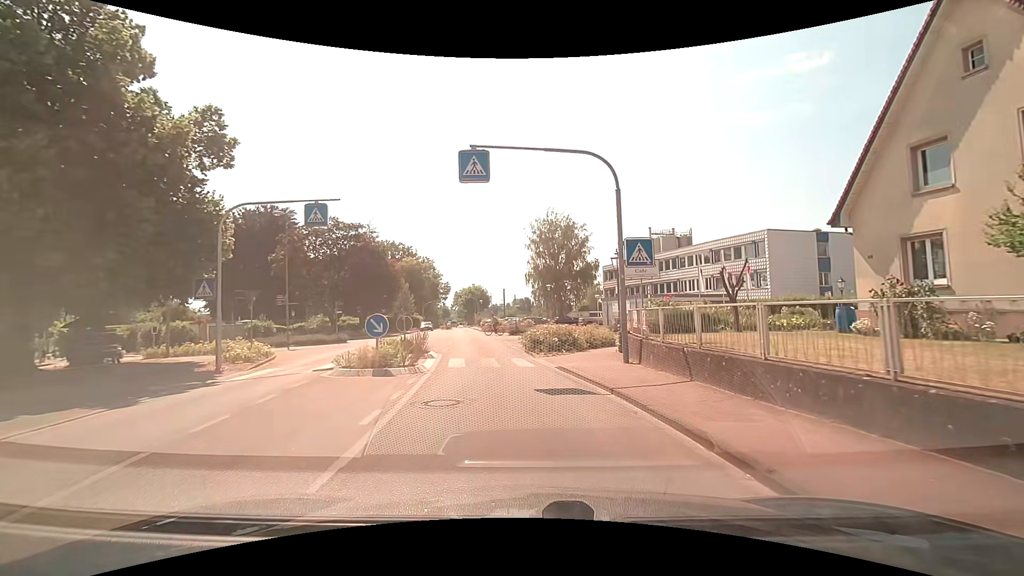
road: residential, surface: asphalt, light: Day
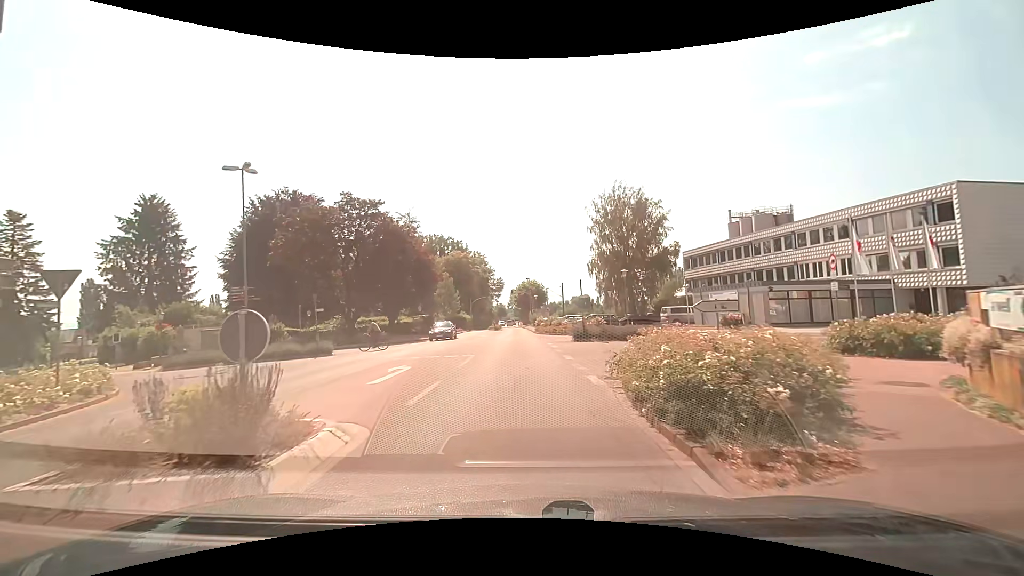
(-0.6, +13.8) m; -7°
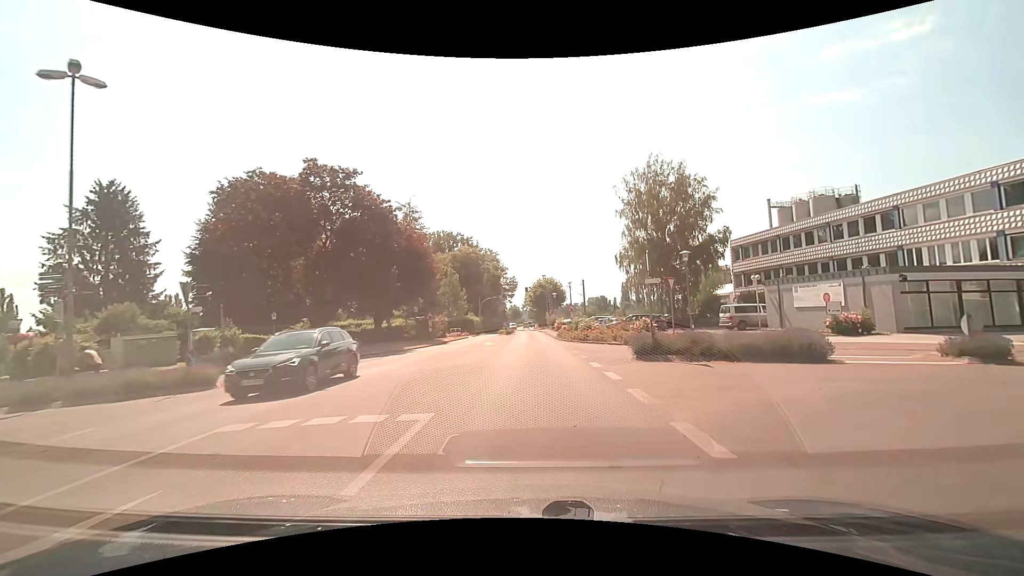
(-0.3, +11.4) m; -2°
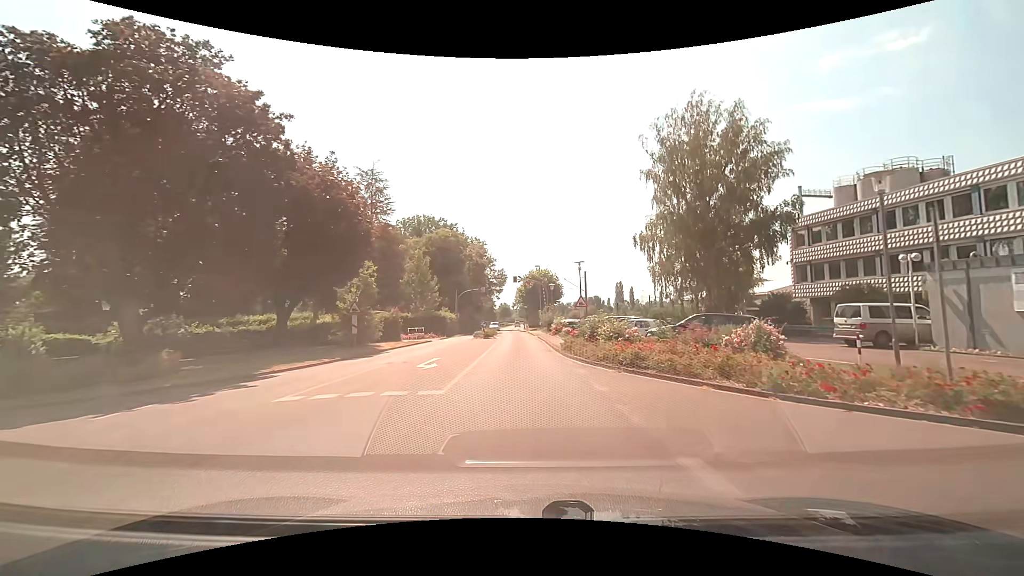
(+0.3, +16.4) m; +1°
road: secondary
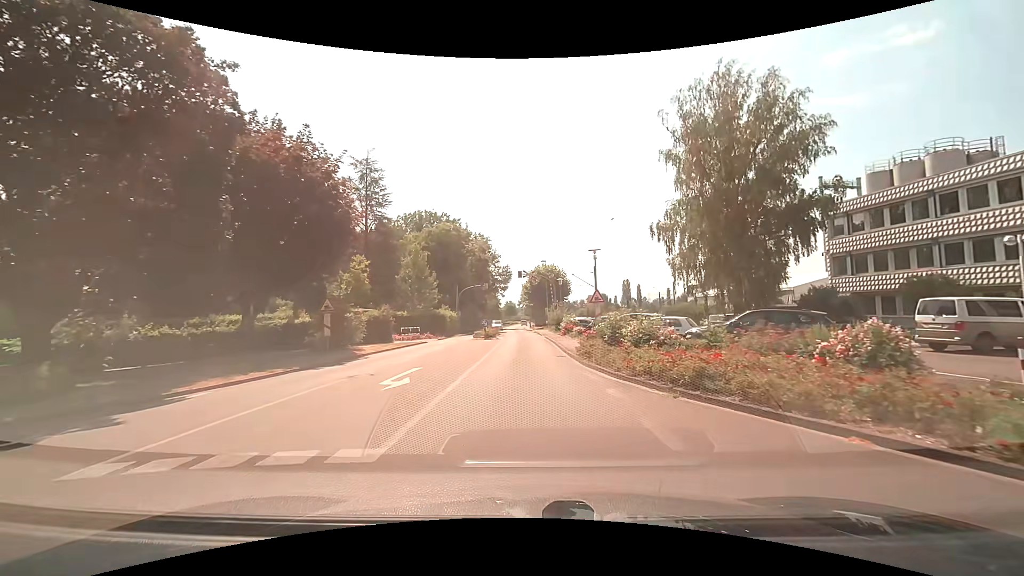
(0.0, +4.5) m; -1°
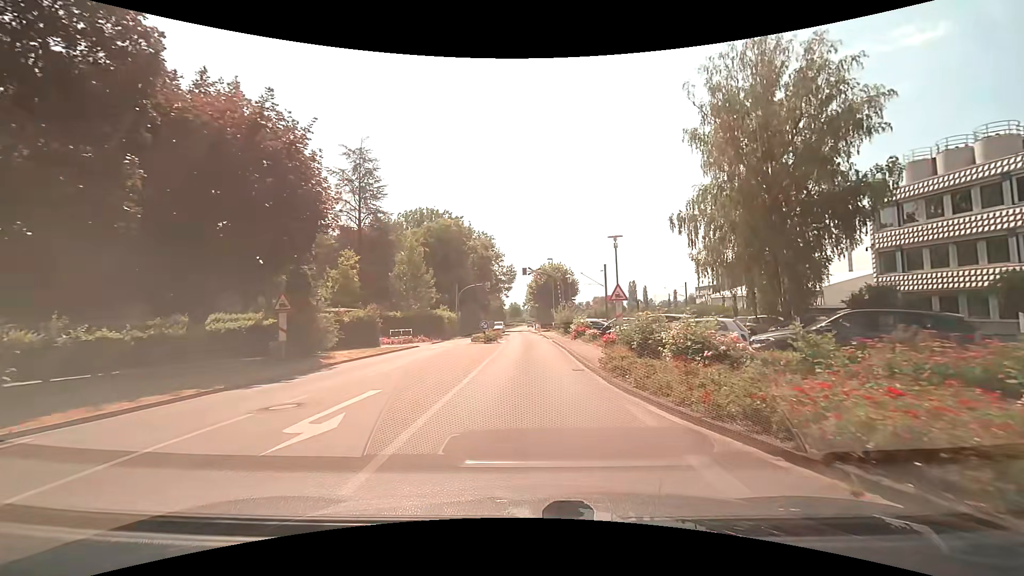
(0.0, +4.5) m; -1°
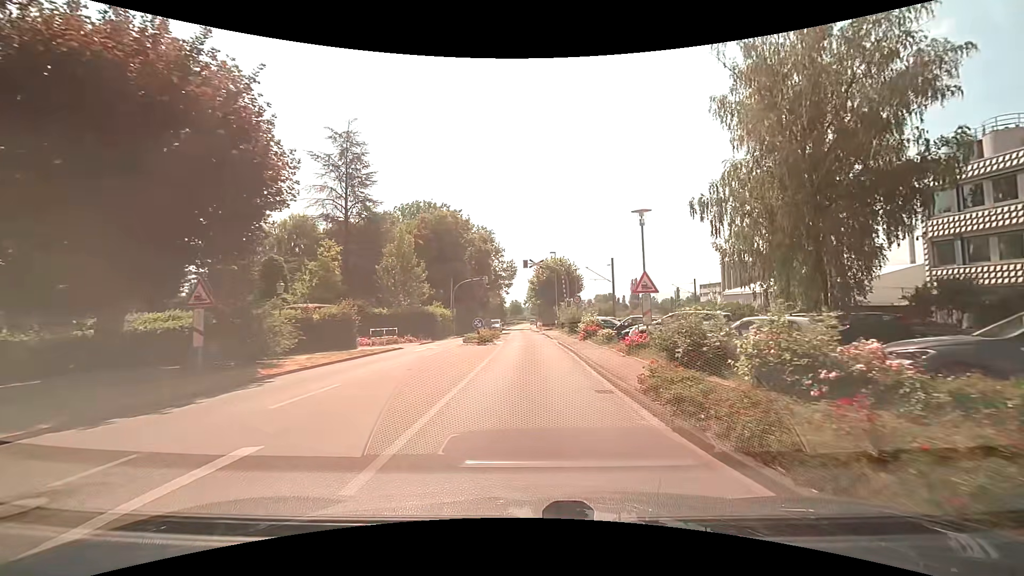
(0.0, +4.6) m; 0°
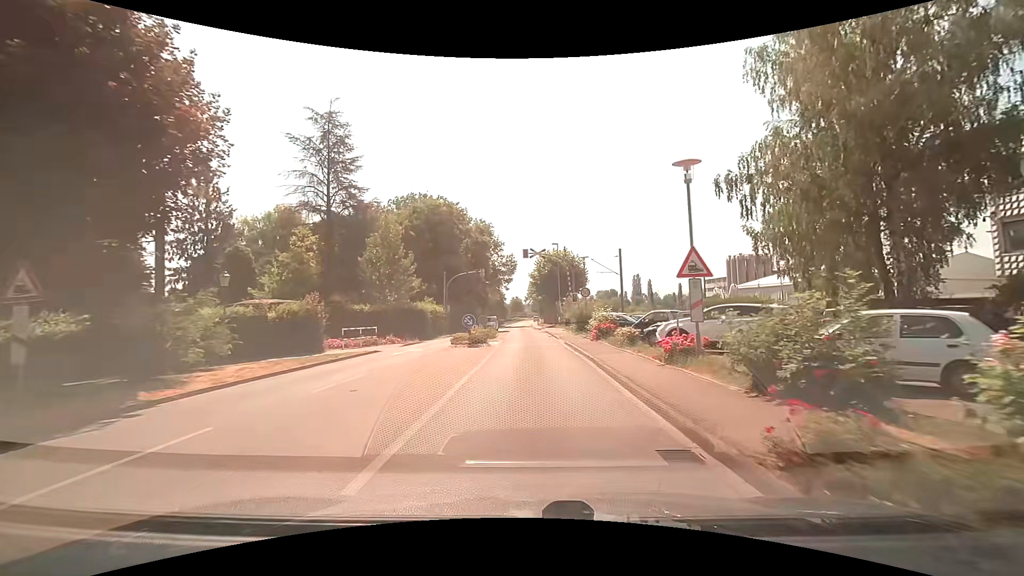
(0.0, +4.7) m; 0°
(0, +10) (0, +20) (0, +30) (0, +40) (-1, +50) (-1, +60) (-2, +70) (-2, +80) (-2, +90) (-2, +100) m
